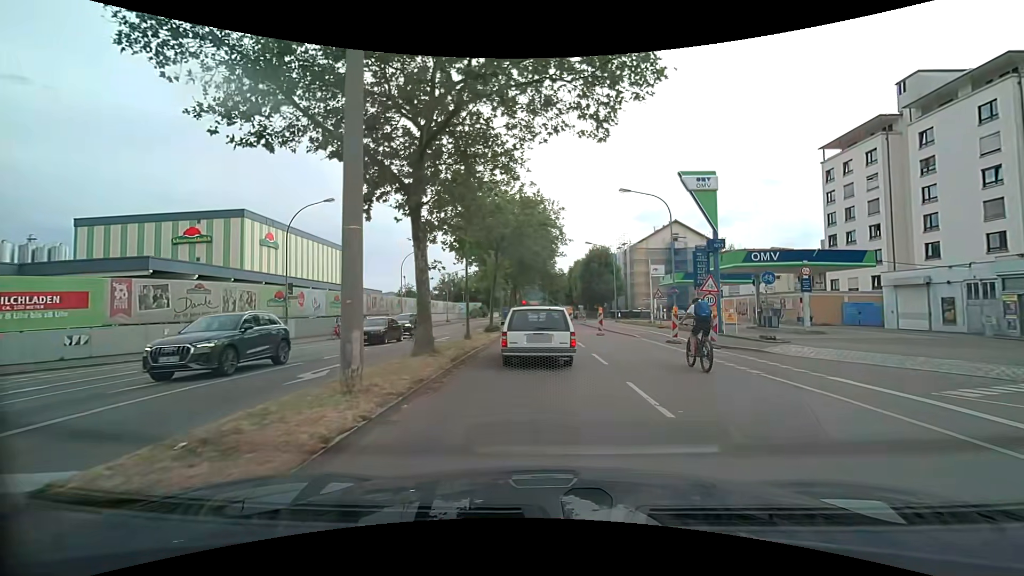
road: secondary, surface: asphalt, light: Day
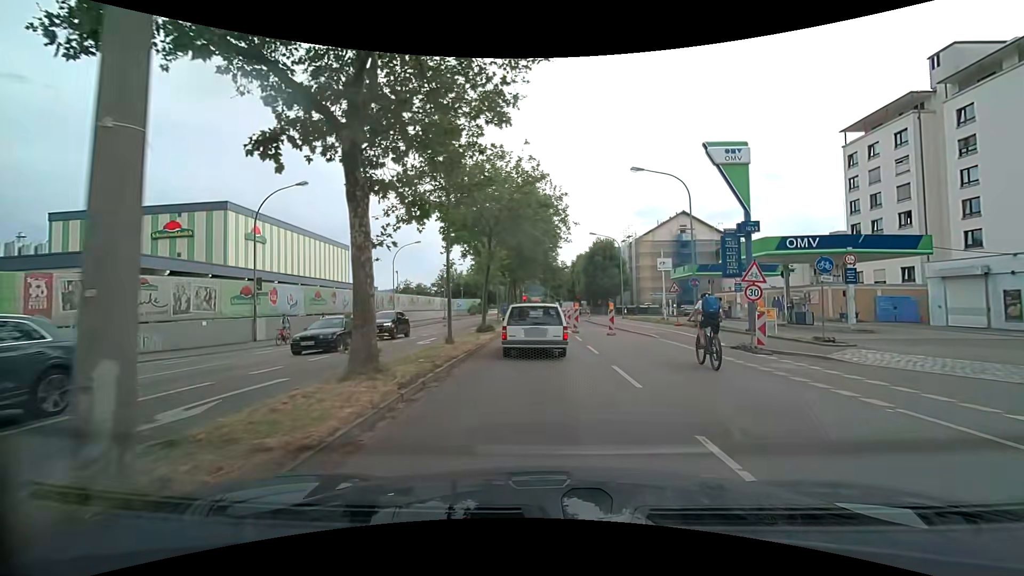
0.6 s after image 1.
(0.0, +4.2) m; 0°
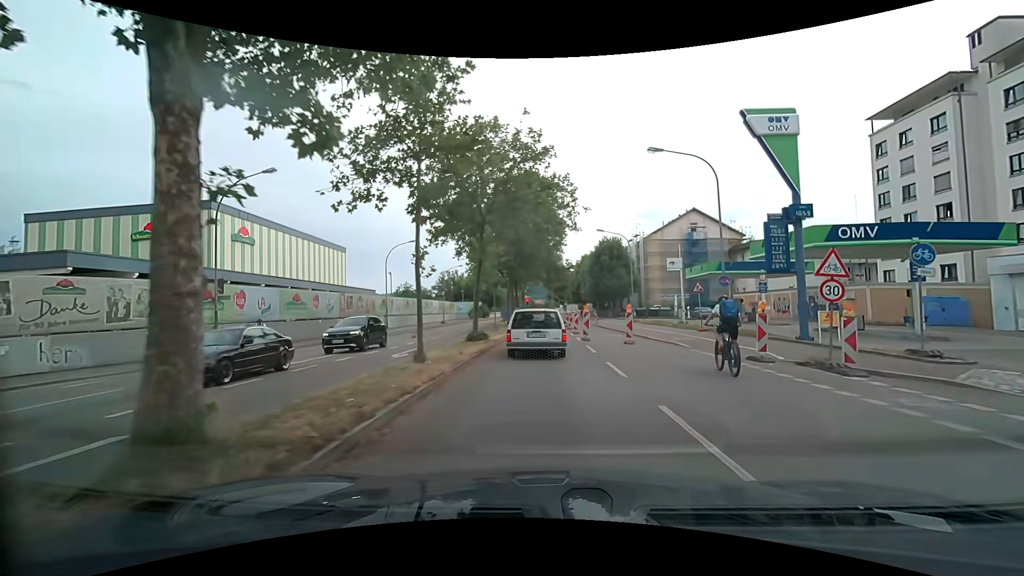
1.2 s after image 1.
(0.0, +4.2) m; +1°
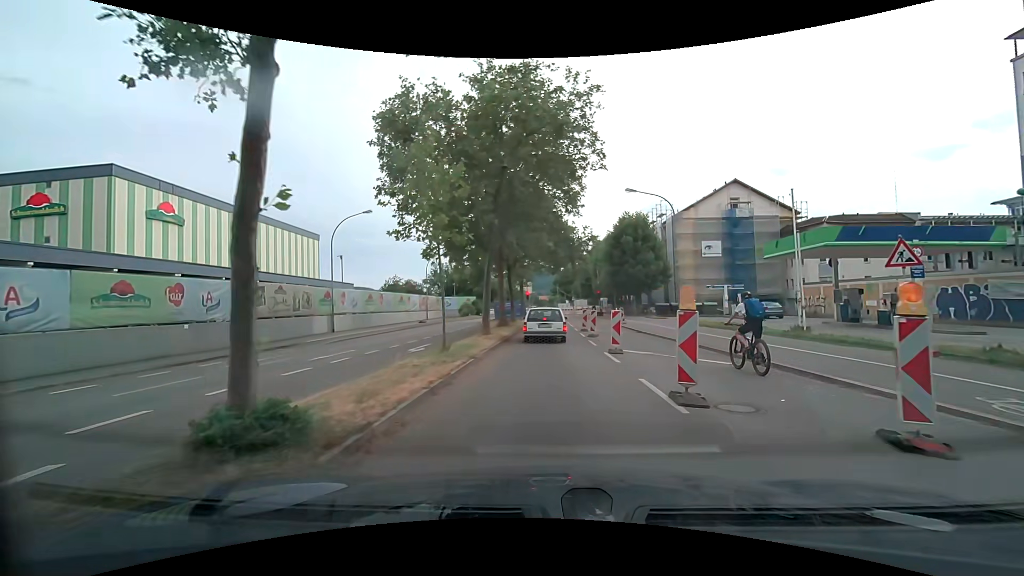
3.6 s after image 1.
(-0.4, +15.7) m; -1°
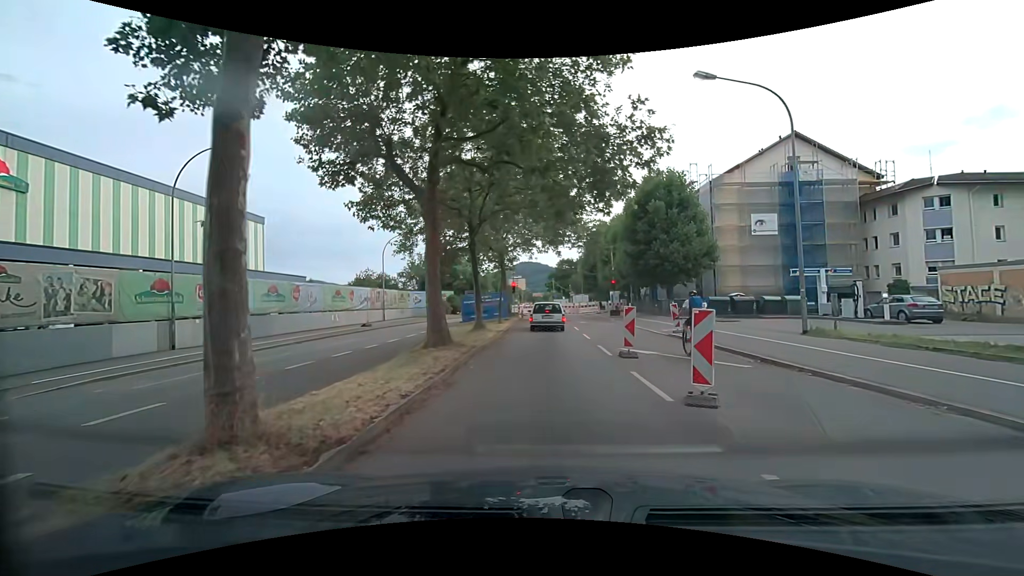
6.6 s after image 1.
(-0.2, +17.4) m; 0°
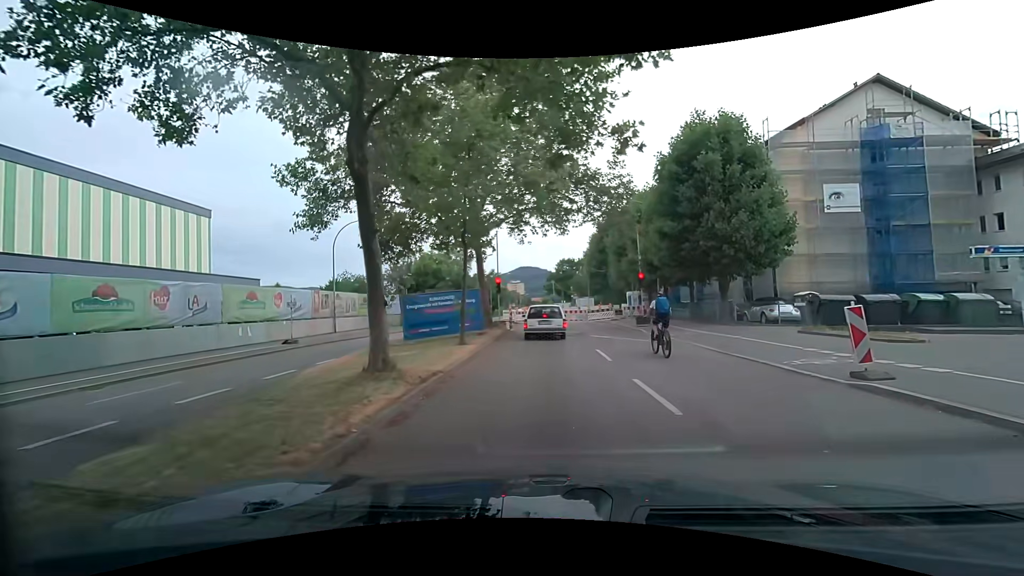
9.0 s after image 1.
(0.0, +12.9) m; 0°
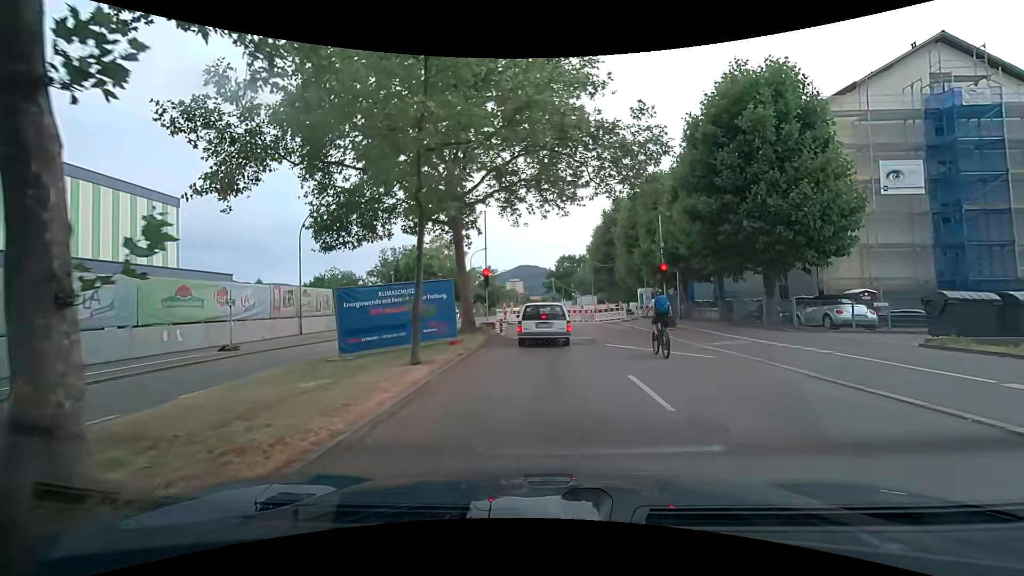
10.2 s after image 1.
(0.0, +5.8) m; +2°
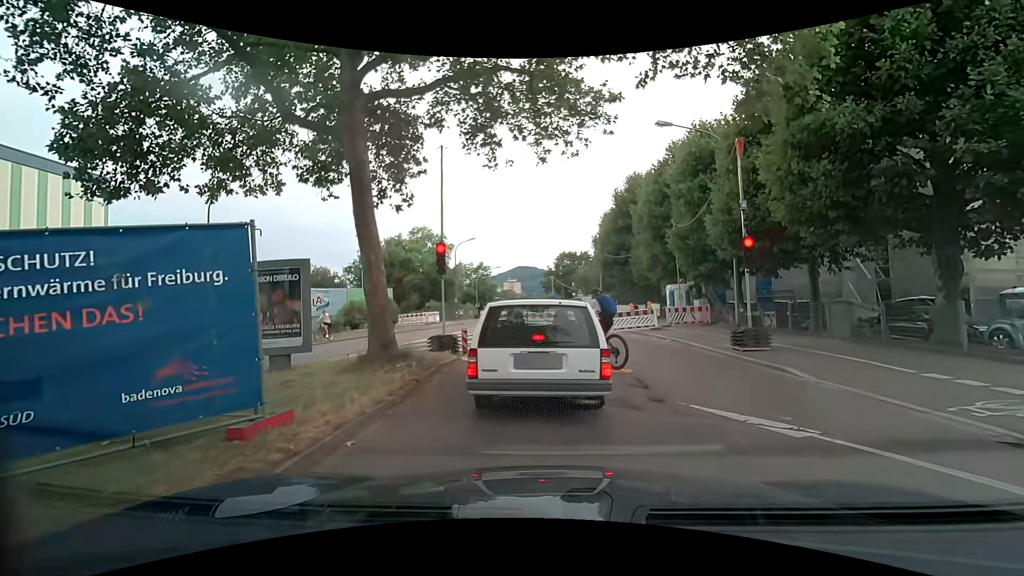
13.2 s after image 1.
(-0.3, +9.8) m; -1°
(0, +10) (-1, +20) (-5, +29) (-7, +39) (-6, +49) (-5, +59) (-3, +69) (-3, +79) (-3, +89) (-3, +99) m
